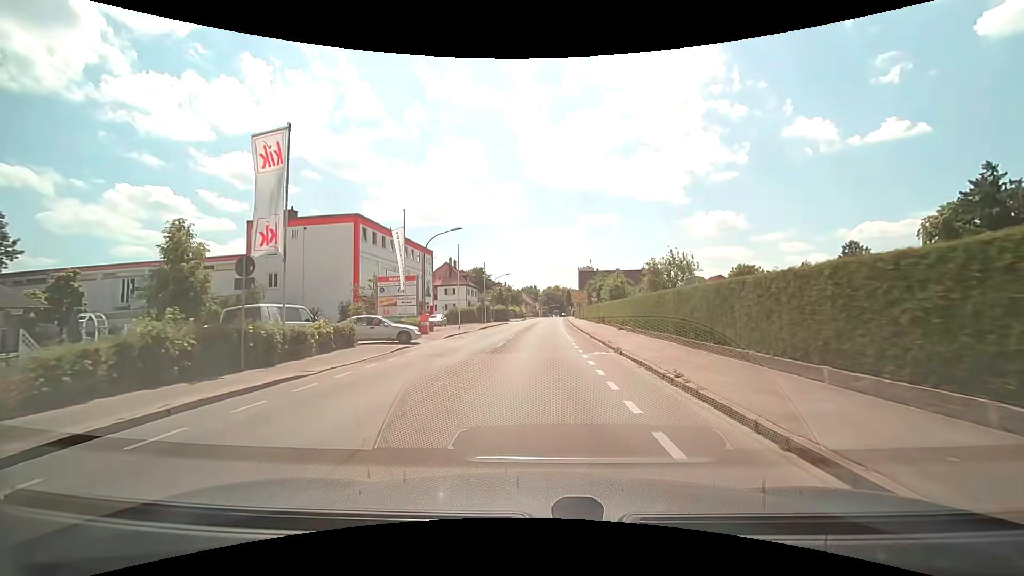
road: secondary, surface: asphalt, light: Day
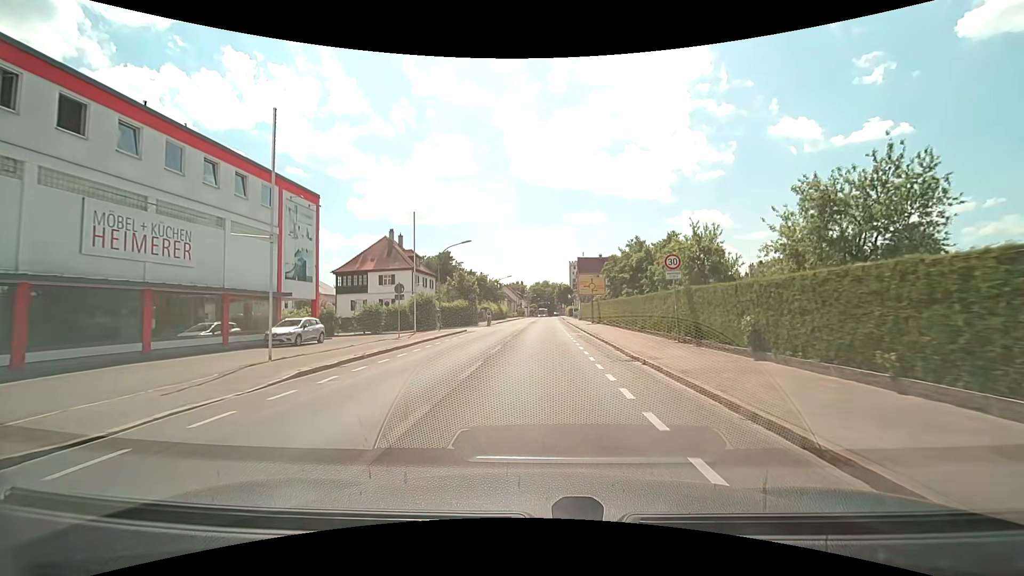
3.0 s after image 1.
(+0.4, +33.0) m; +1°
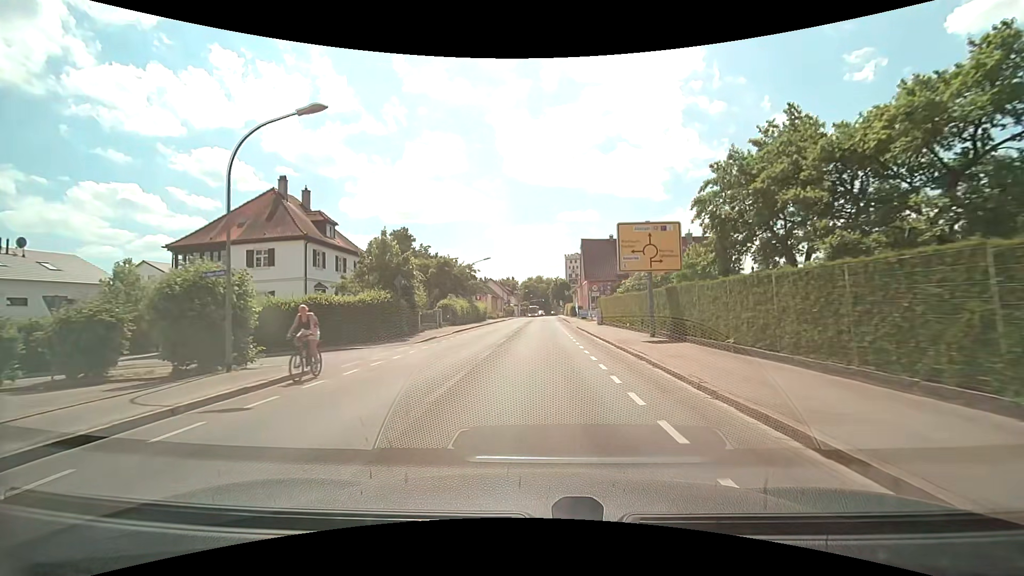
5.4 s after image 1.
(+0.3, +26.6) m; +1°
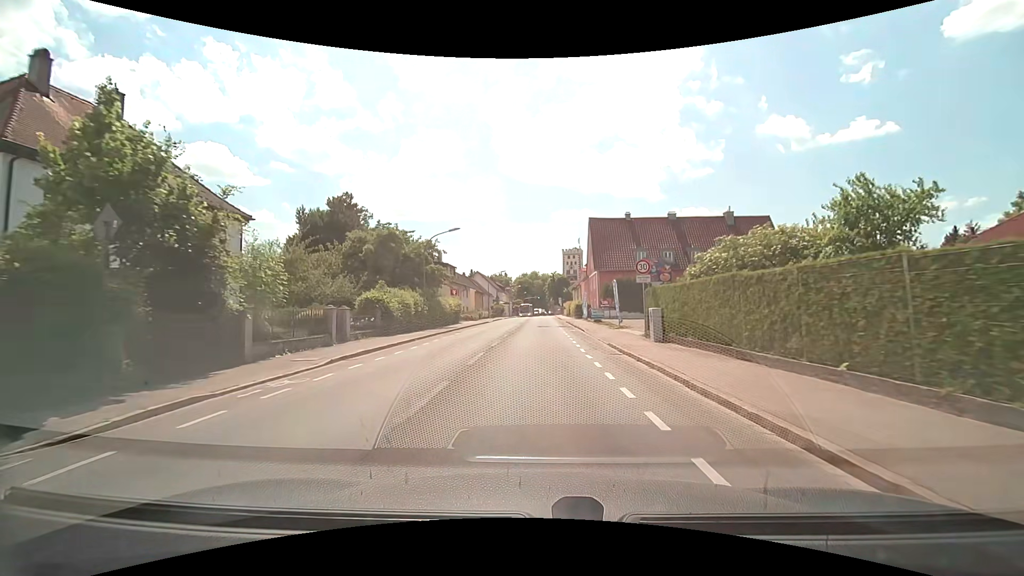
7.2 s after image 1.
(+0.1, +19.4) m; 0°
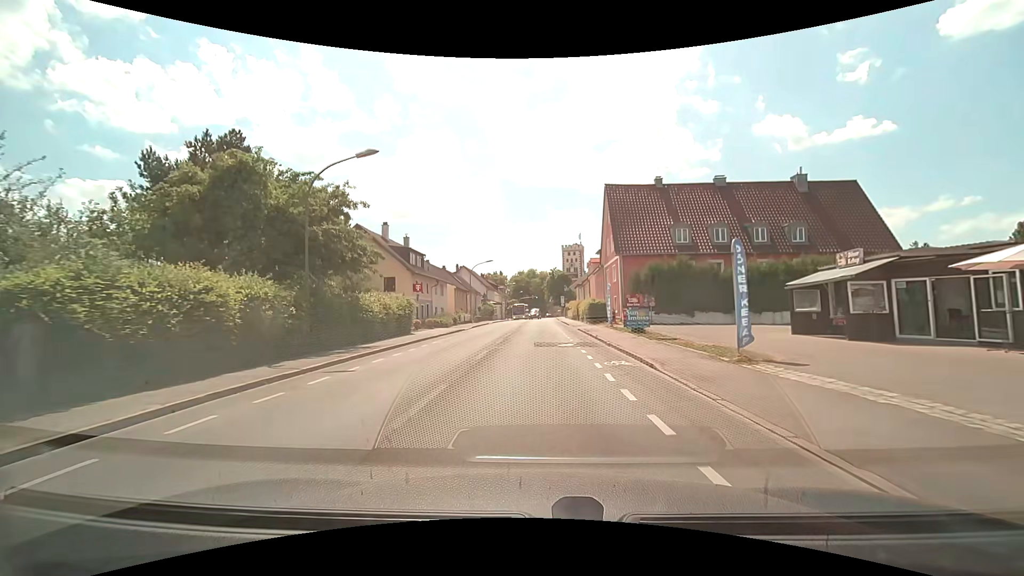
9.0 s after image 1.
(+0.1, +18.1) m; +1°
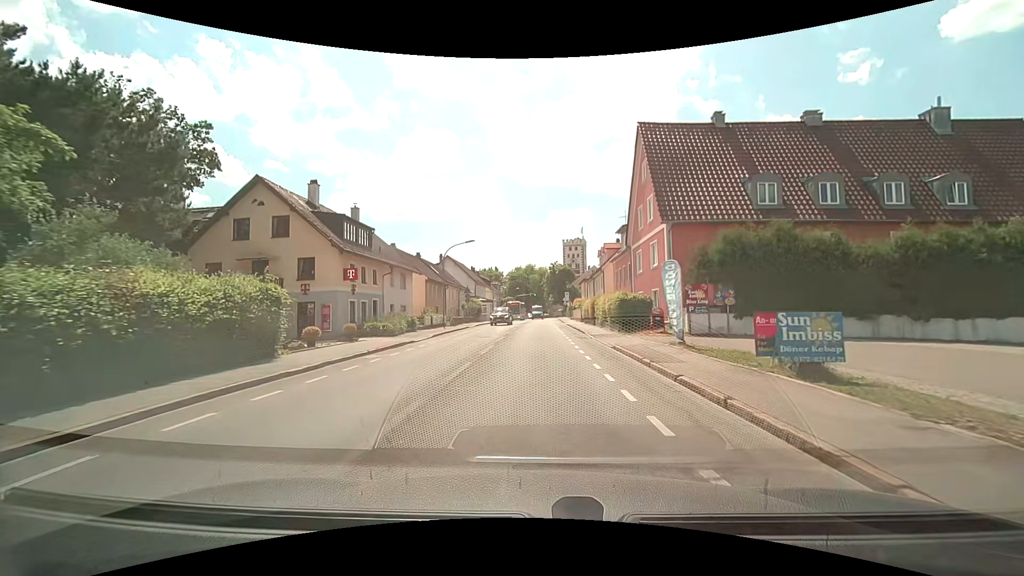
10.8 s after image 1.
(0.0, +15.8) m; 0°
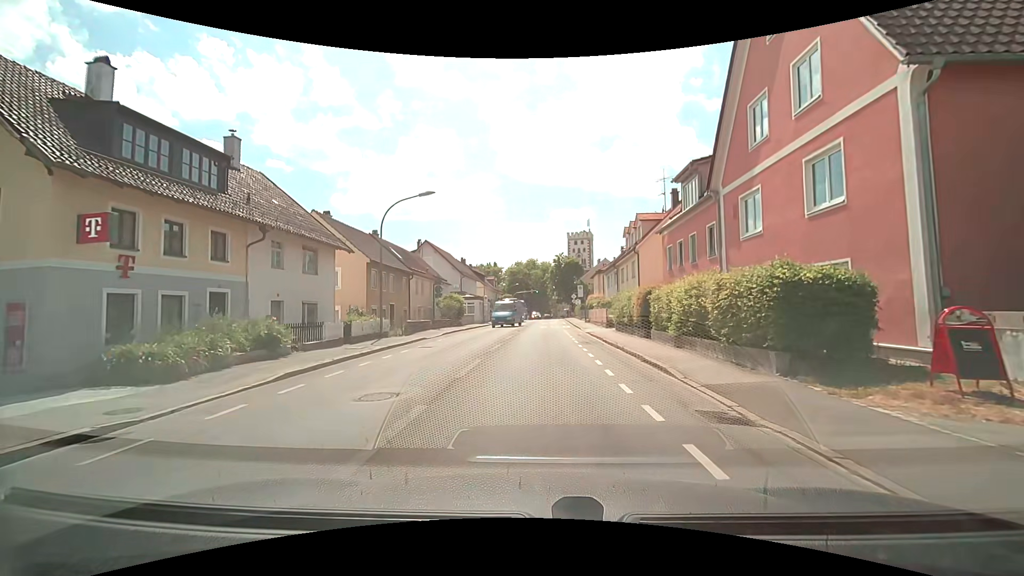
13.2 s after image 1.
(-0.1, +17.1) m; -1°
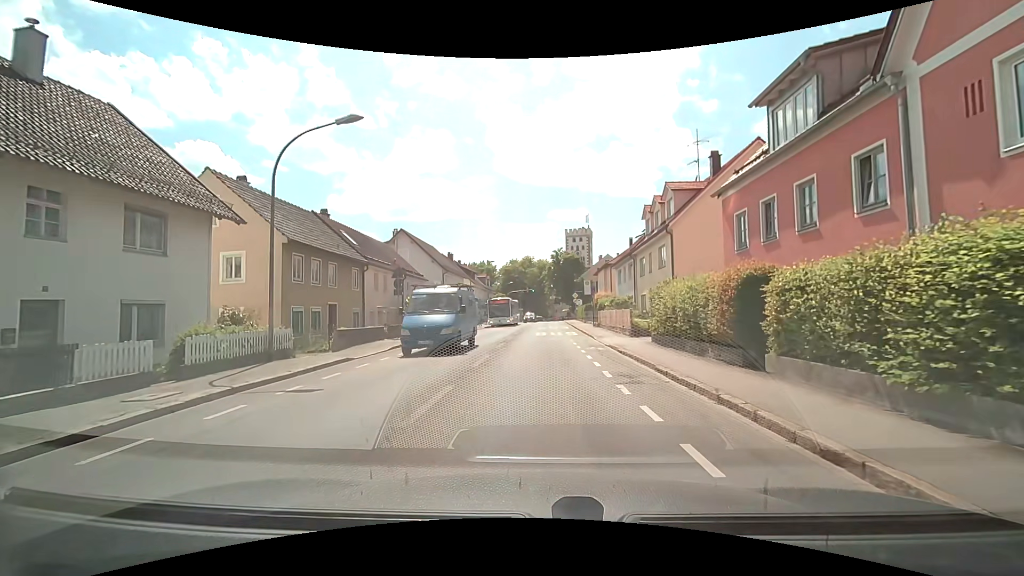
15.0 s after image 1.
(0.0, +9.8) m; 0°
(0, +10) (0, +20) (0, +30) (+1, +40) (+1, +50) (+1, +60) (+2, +70) (+2, +80) (+3, +90) (+3, +100) m
